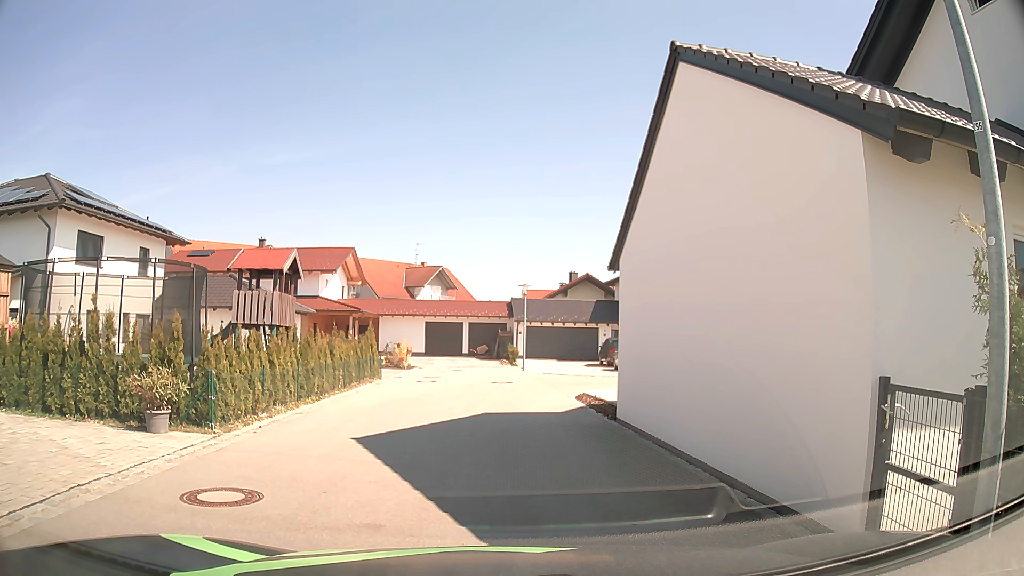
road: residential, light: Day
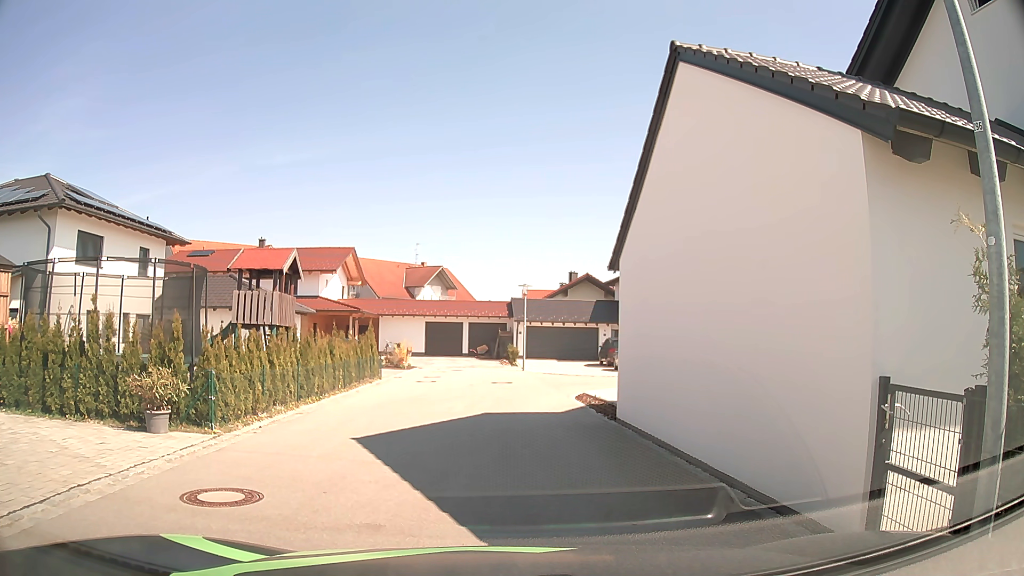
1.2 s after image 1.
(0.0, 0.0) m; 0°
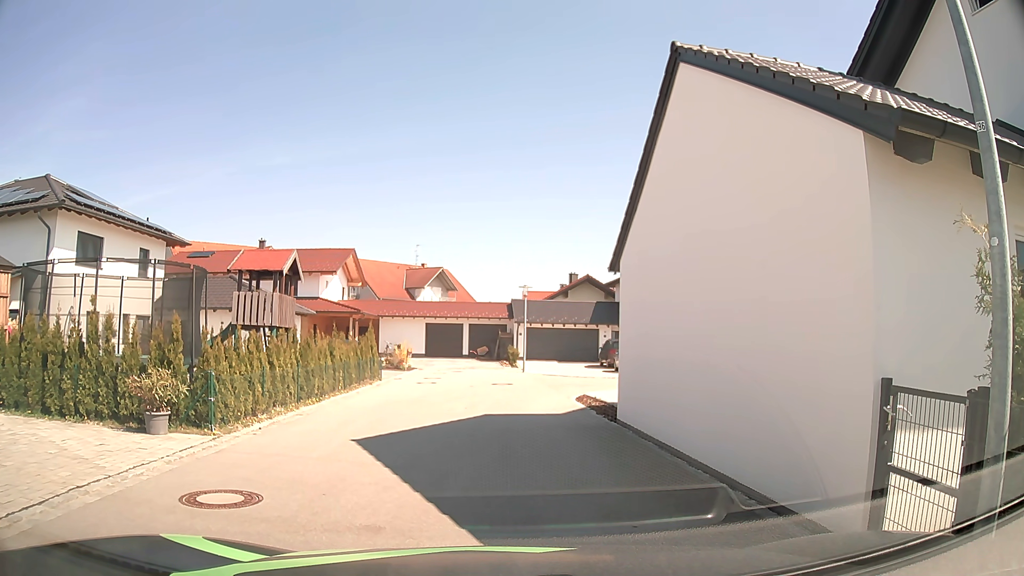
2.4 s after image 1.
(0.0, 0.0) m; 0°
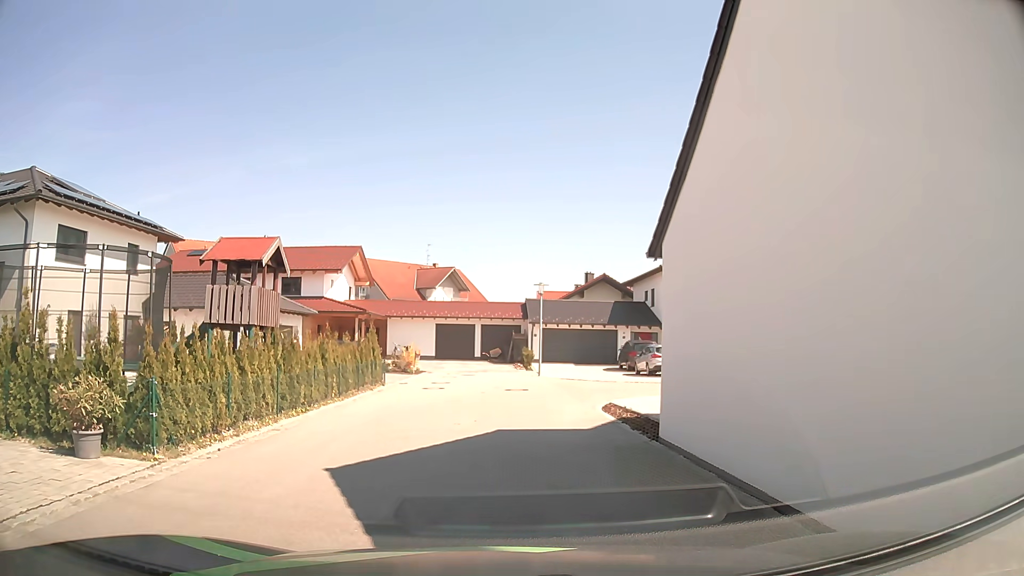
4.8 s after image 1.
(0.0, +2.3) m; -3°
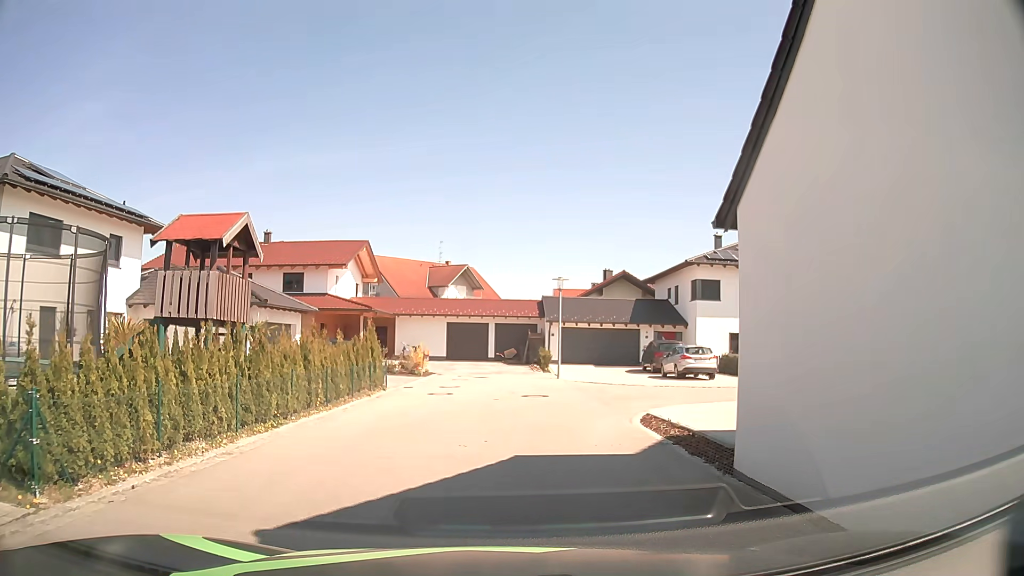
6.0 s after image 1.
(0.0, +2.7) m; -1°
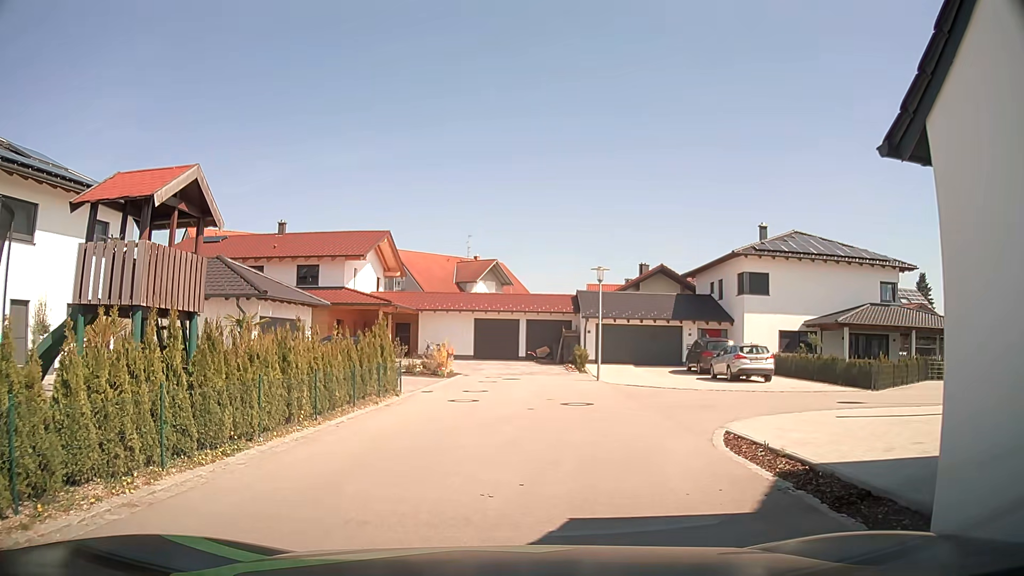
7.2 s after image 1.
(-0.1, +3.2) m; -2°
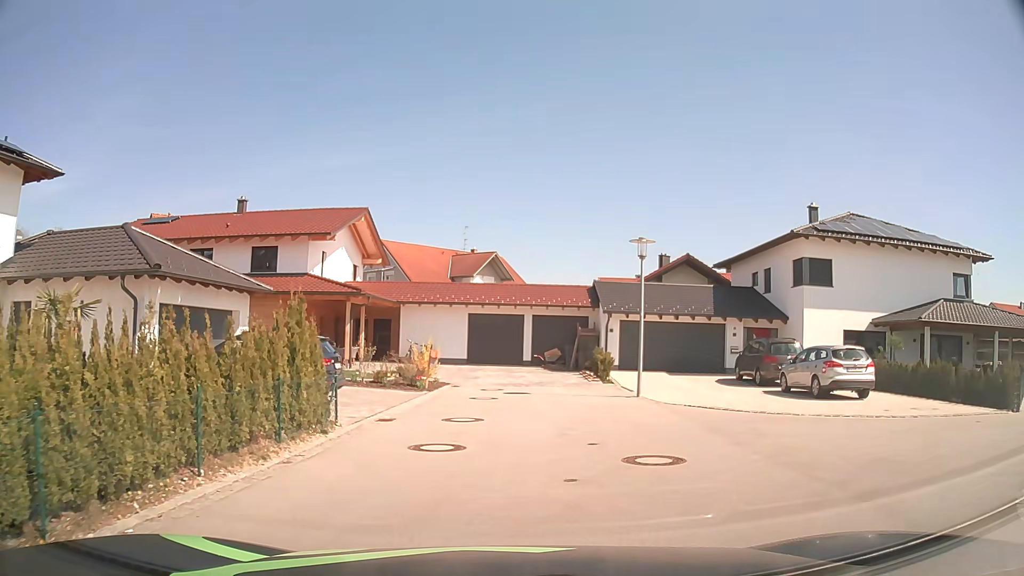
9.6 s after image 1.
(-0.3, +7.7) m; -2°
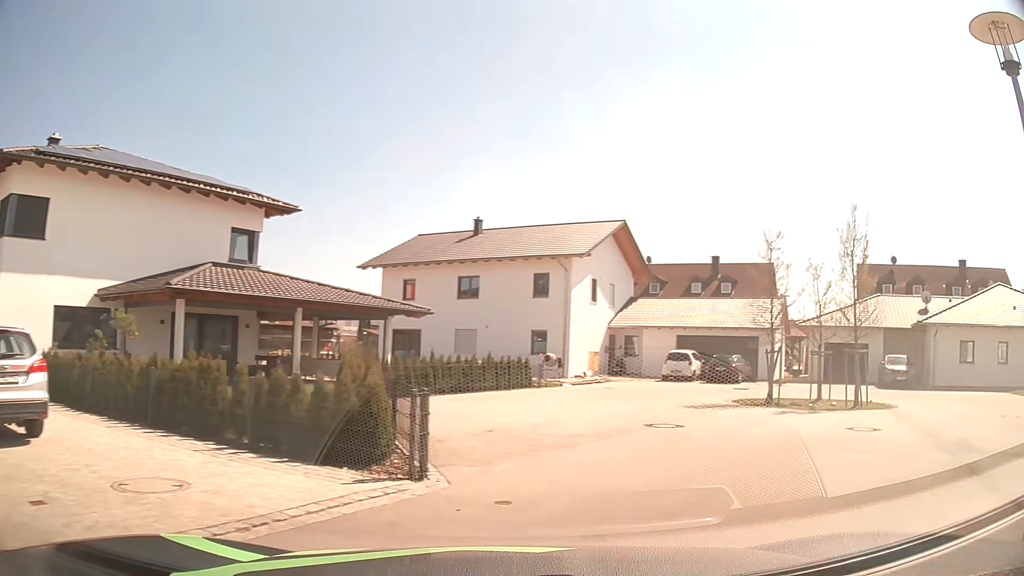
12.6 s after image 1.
(+5.2, +9.4) m; +64°
